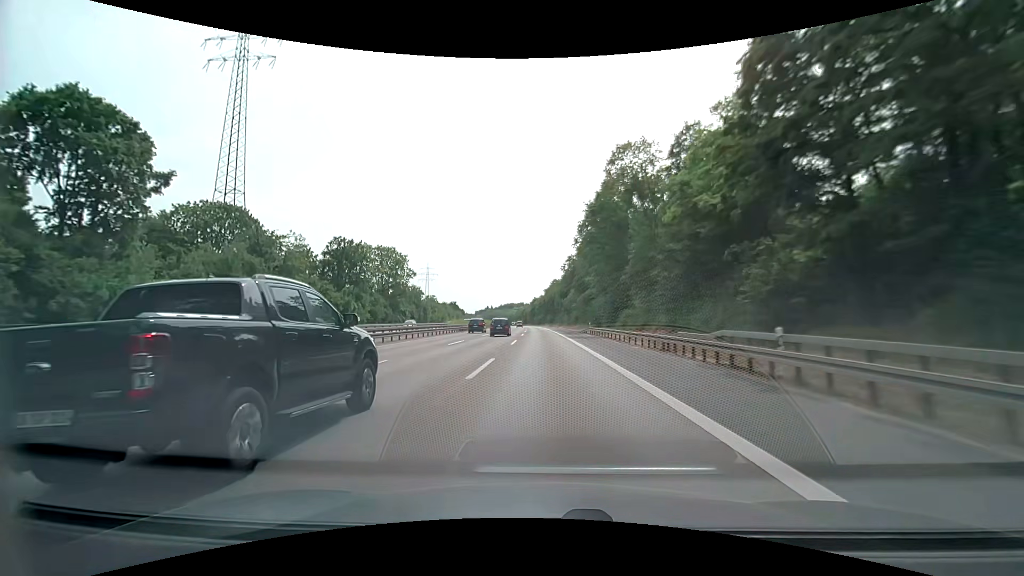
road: motorway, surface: asphalt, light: Day
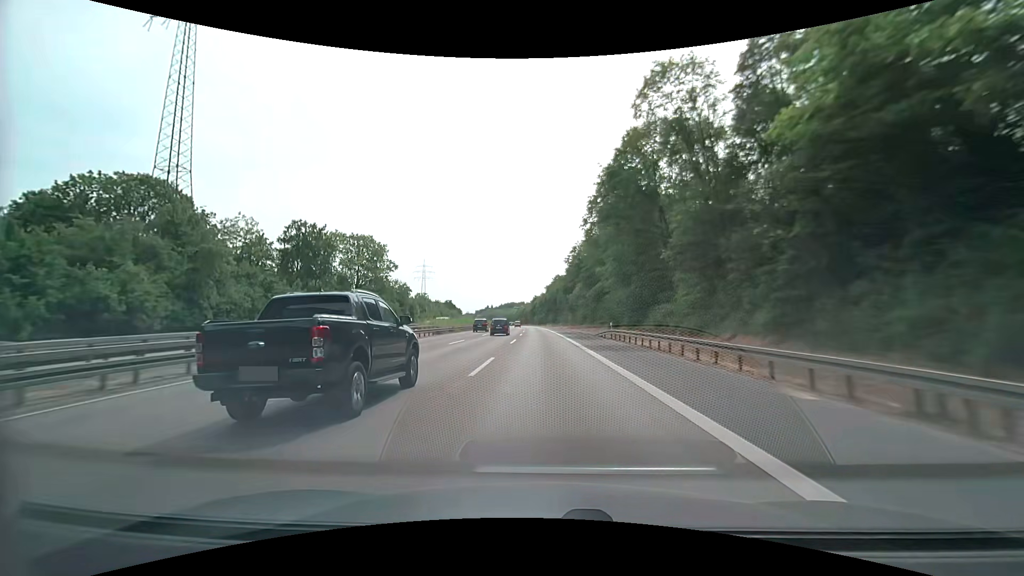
(0.0, +16.9) m; 0°
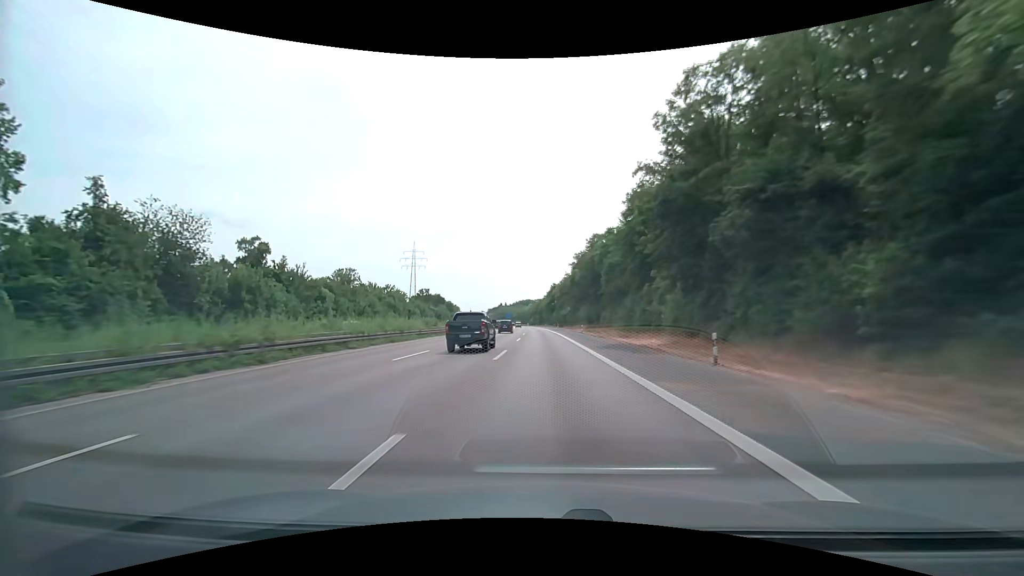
(-1.0, +84.5) m; -2°
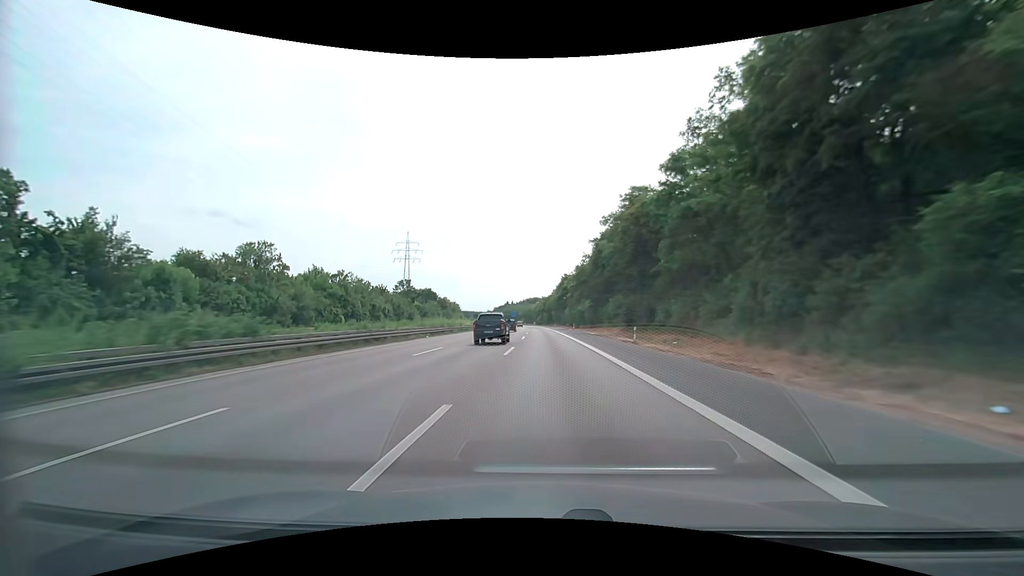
(-0.2, +33.9) m; -1°
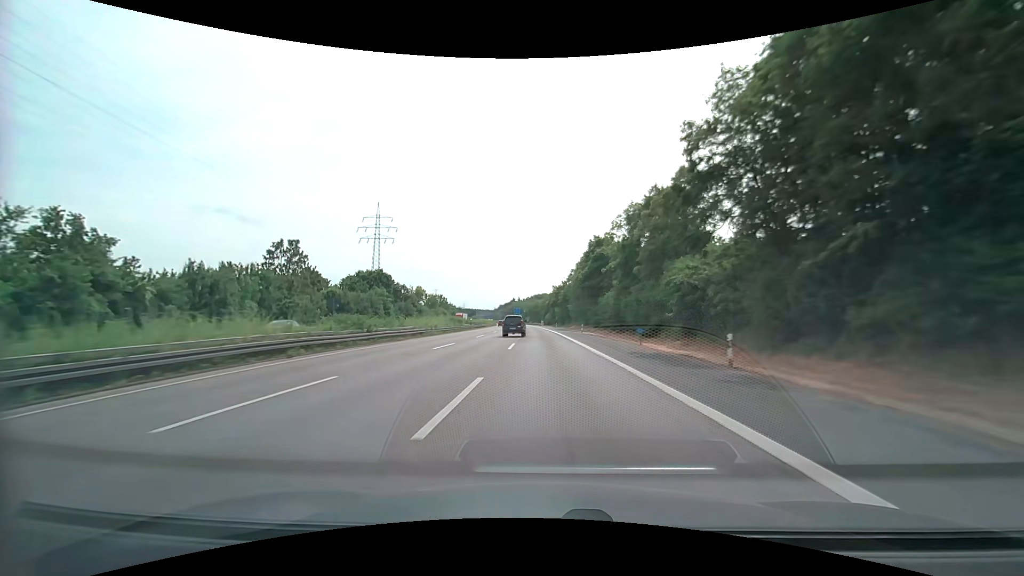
(-0.3, +68.1) m; -1°
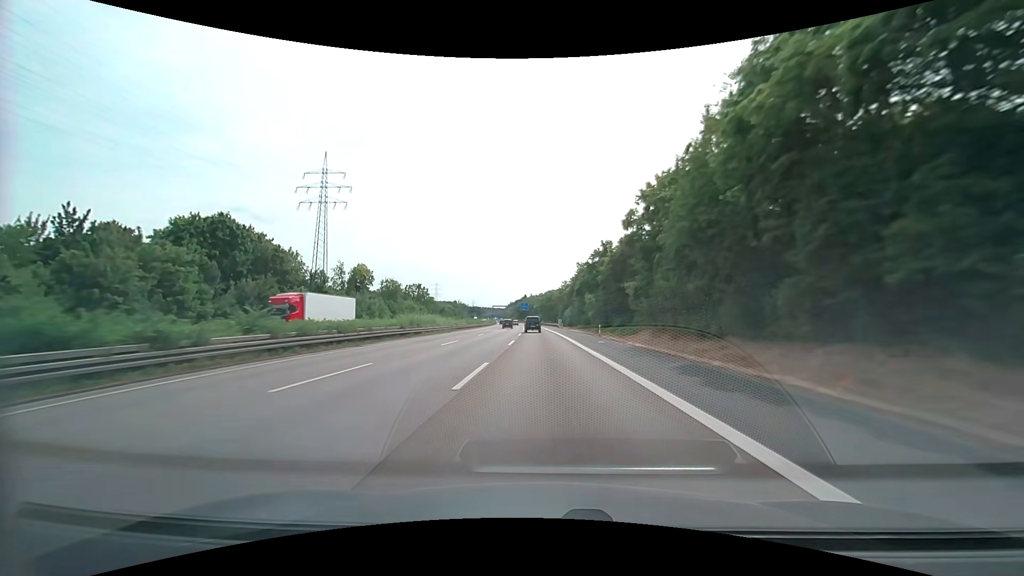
(-0.9, +68.5) m; -1°
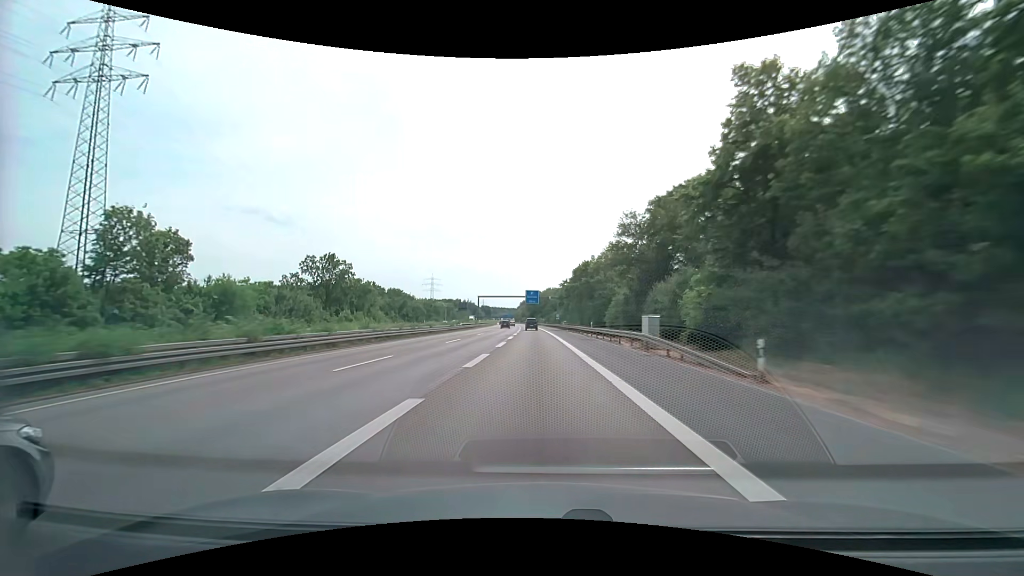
(-1.5, +86.2) m; -2°
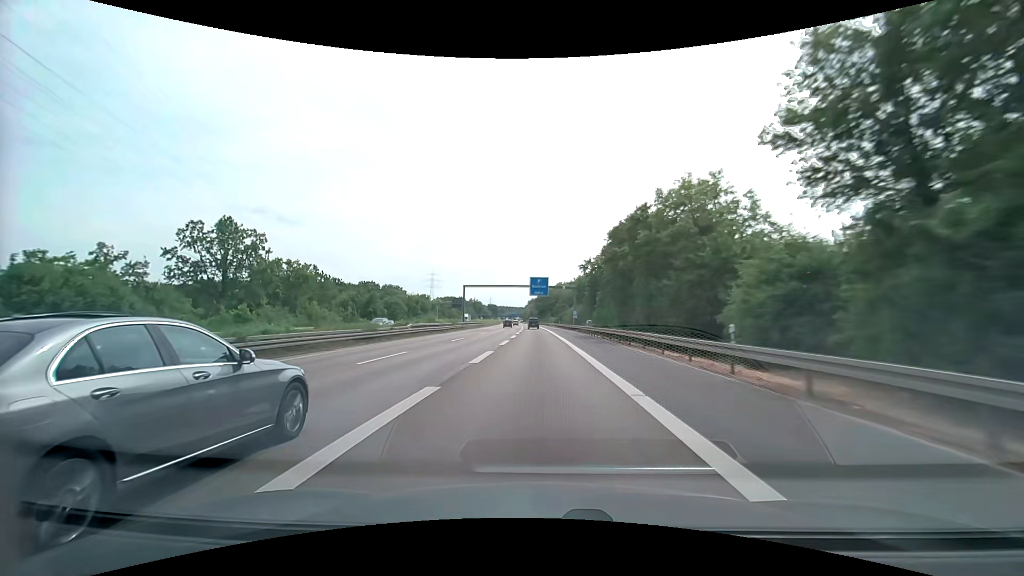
(-0.3, +34.7) m; -1°
(0, +10) (0, +20) (0, +30) (0, +40) (-1, +50) (-1, +60) (-1, +70) (-2, +80) (-2, +90) (-2, +100) m
